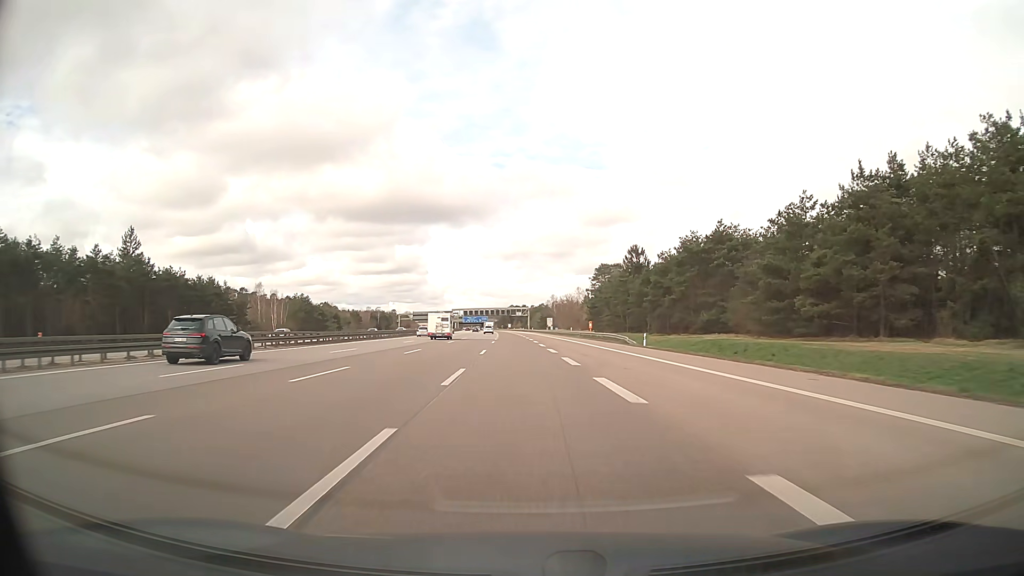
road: motorway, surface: asphalt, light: Day
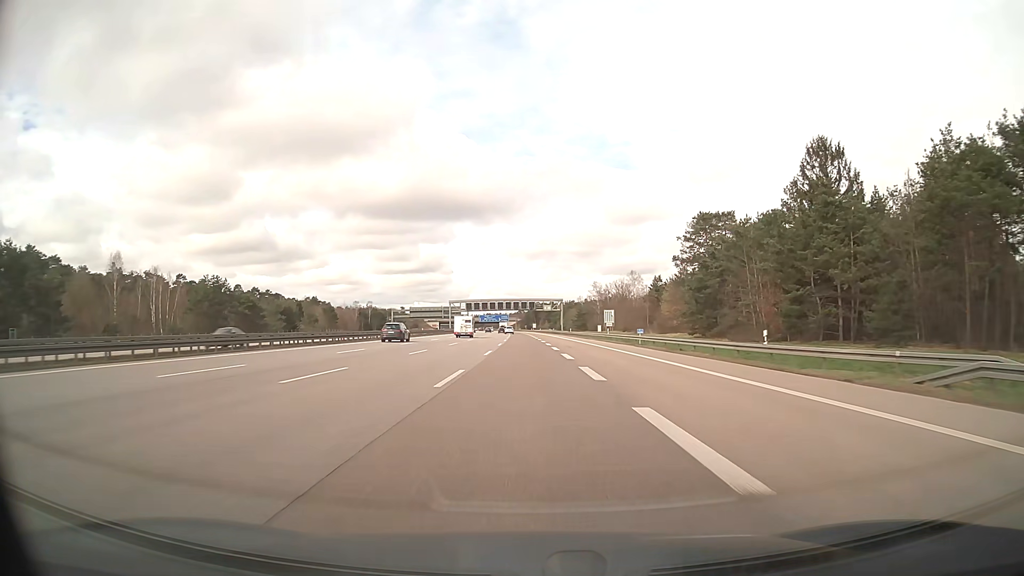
(-1.8, +78.9) m; -2°
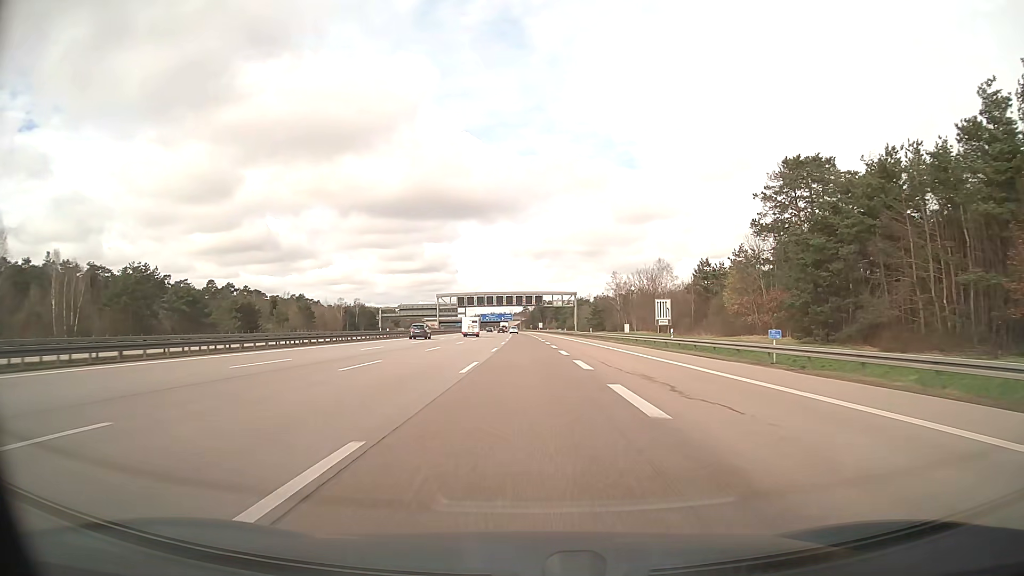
(-0.1, +31.6) m; 0°
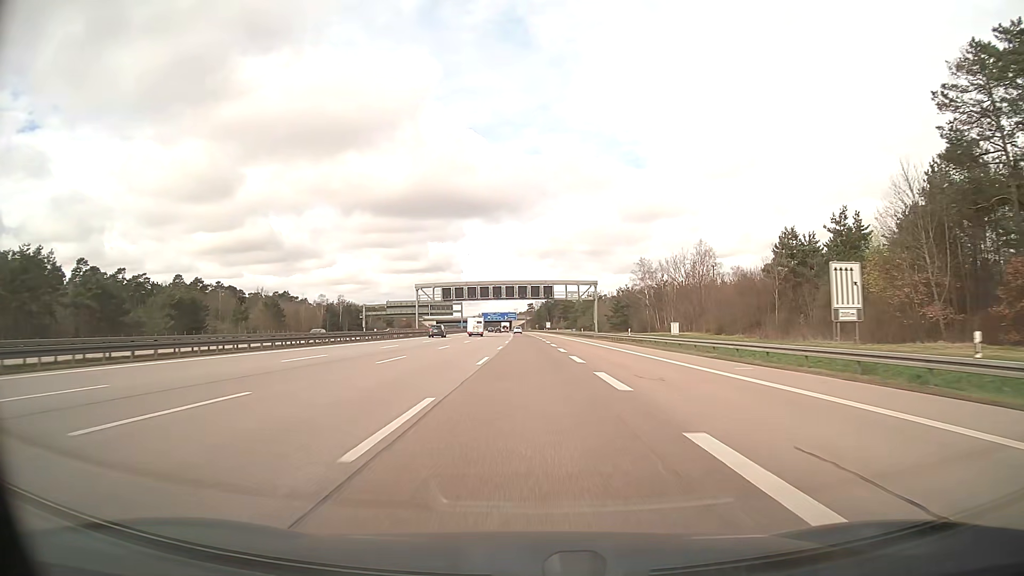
(-0.1, +31.6) m; 0°
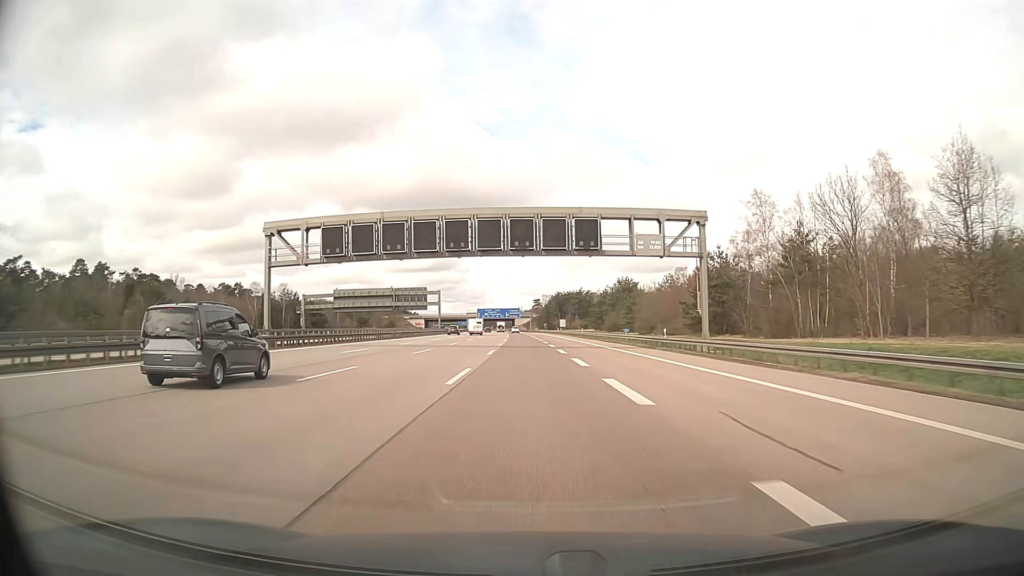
(-0.1, +63.2) m; -1°
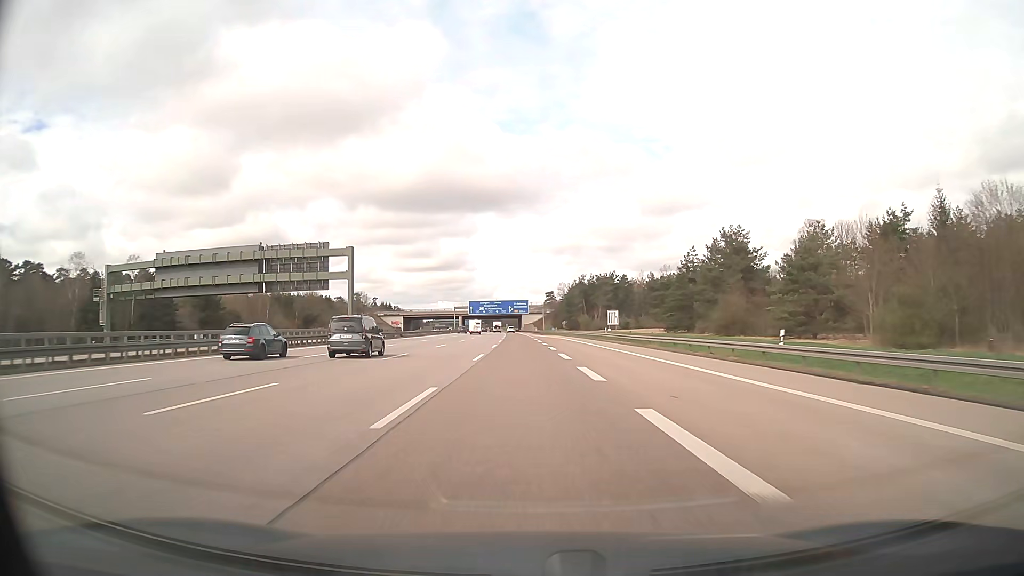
(-0.5, +79.1) m; -1°
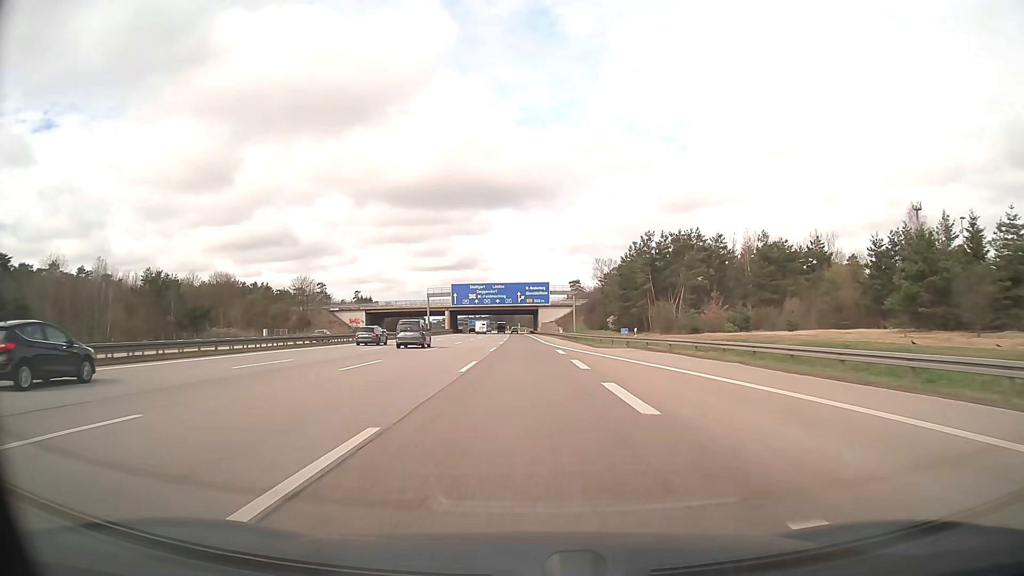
(-1.0, +79.2) m; -1°
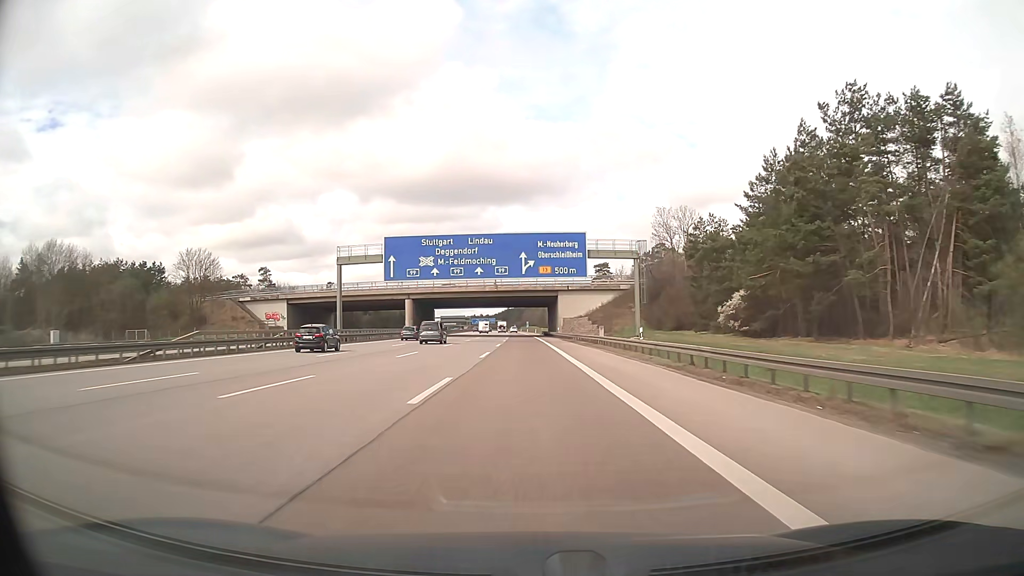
(-0.4, +63.3) m; -1°
(0, +10) (0, +20) (0, +30) (0, +40) (0, +50) (0, +60) (0, +70) (-1, +80) (-1, +90) (-1, +100) m
